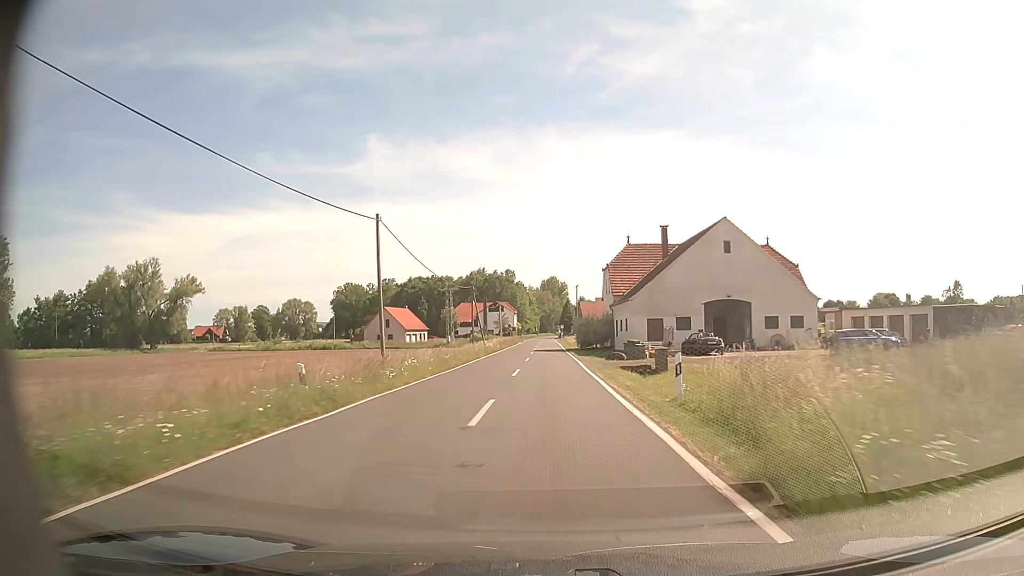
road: tertiary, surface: asphalt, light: Day
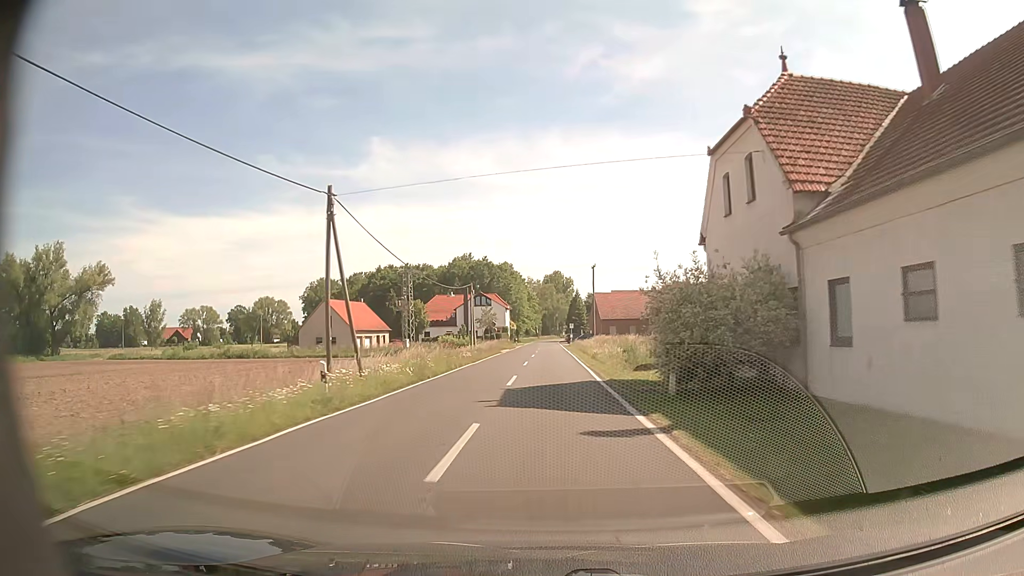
(+0.1, +39.7) m; 0°
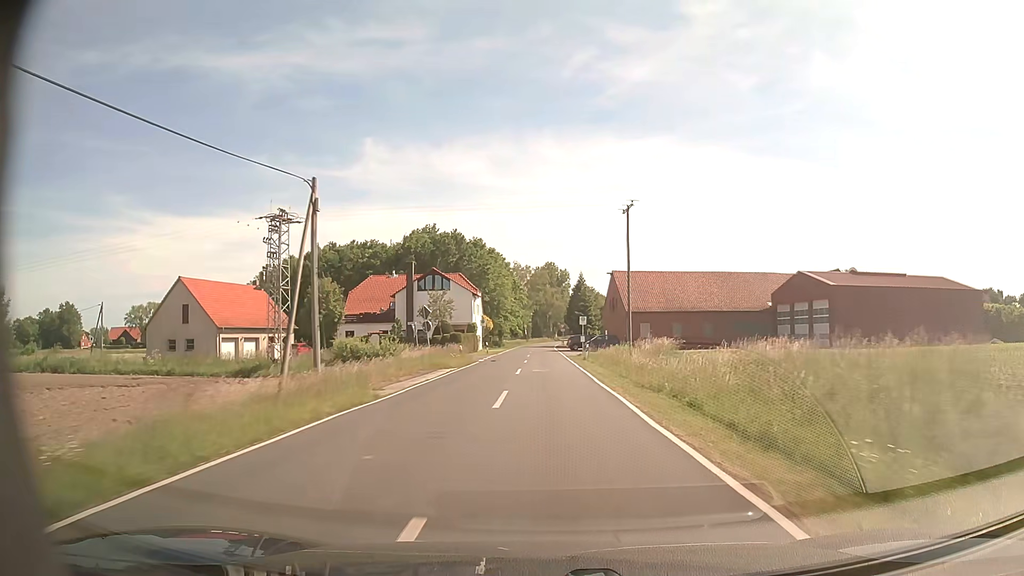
(-0.1, +41.3) m; +1°
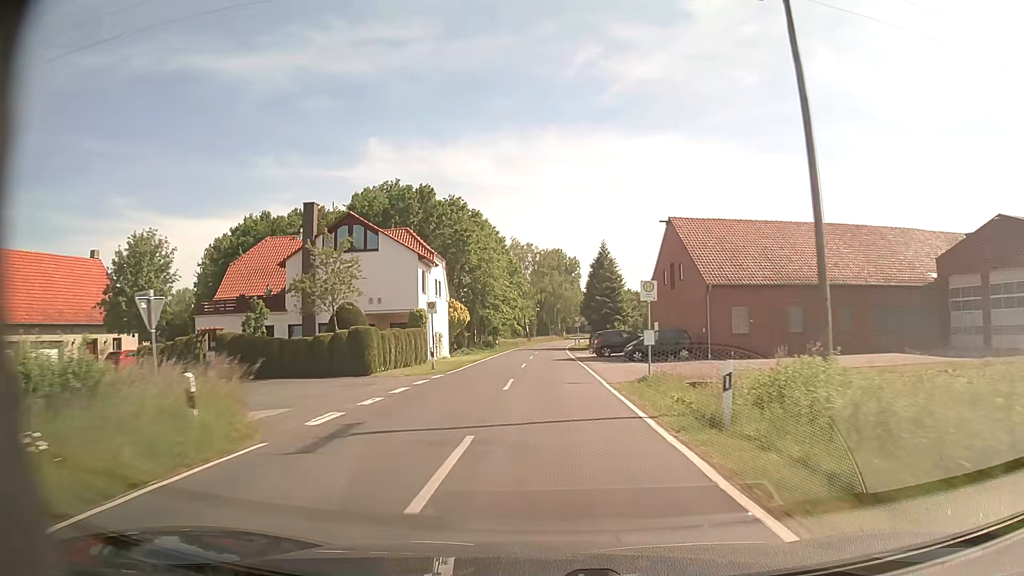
(0.0, +31.6) m; -1°
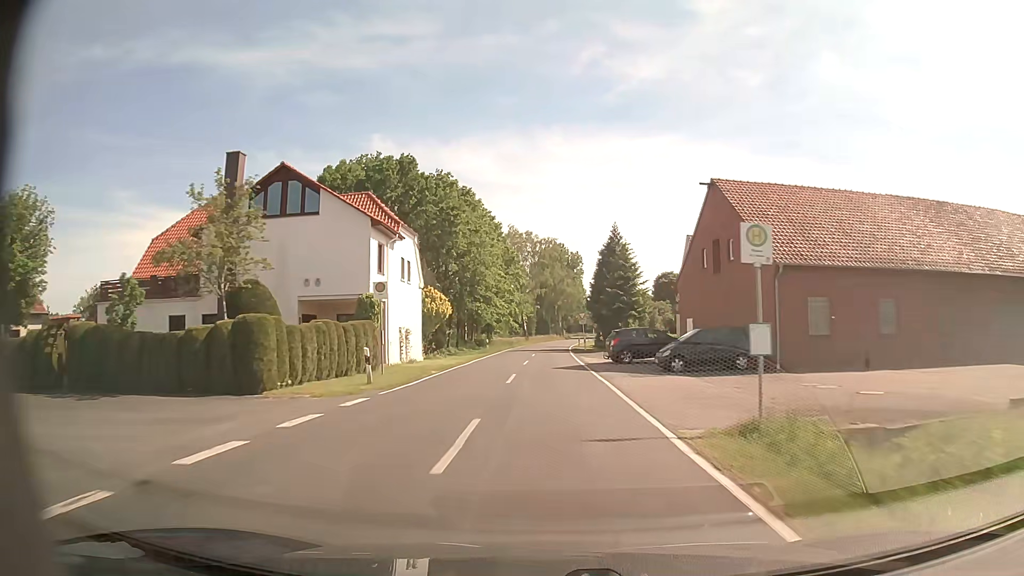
(0.0, +10.6) m; 0°
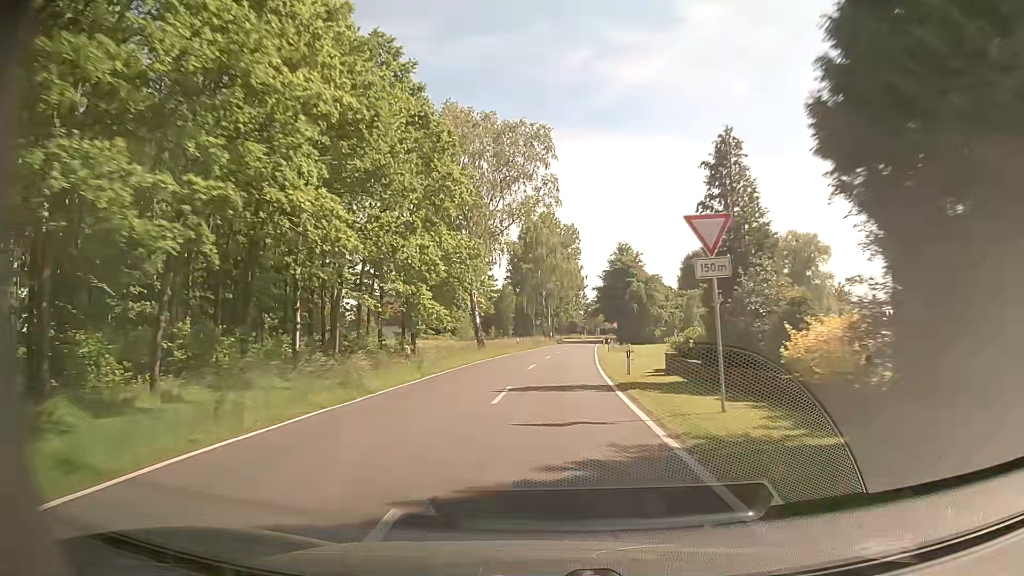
(+0.1, +53.3) m; +1°
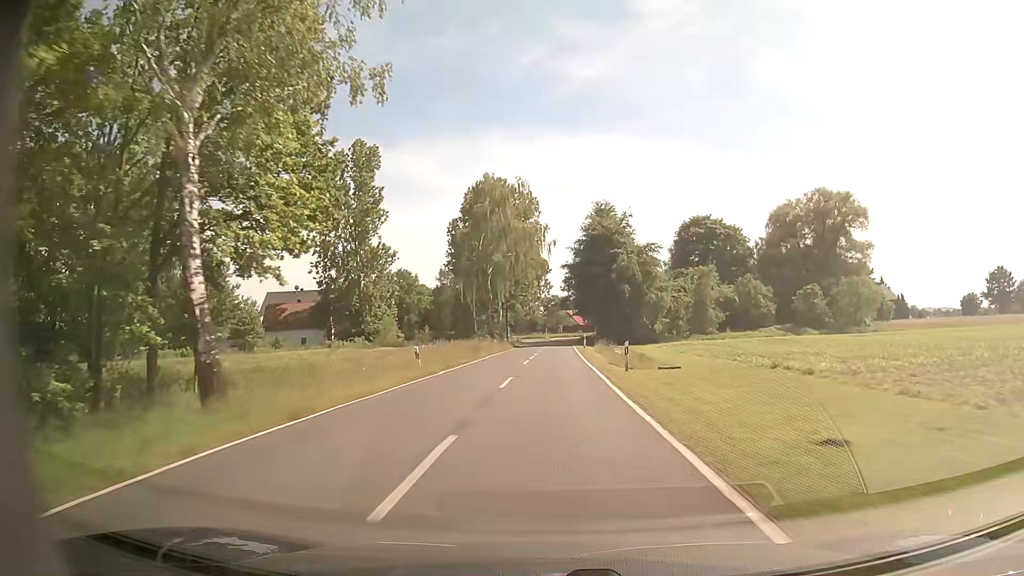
(+0.9, +31.8) m; +3°
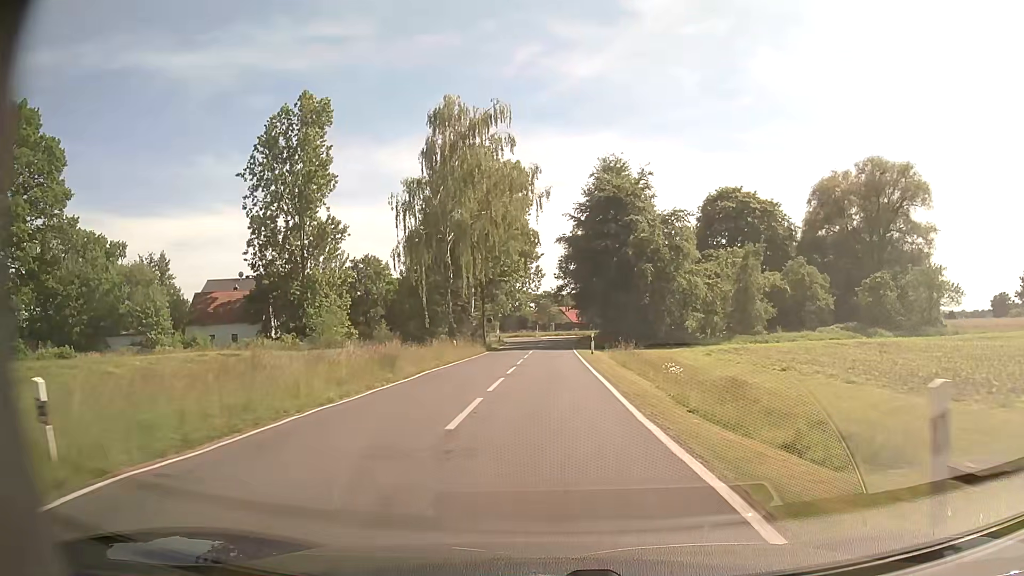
(+0.3, +19.4) m; +1°
